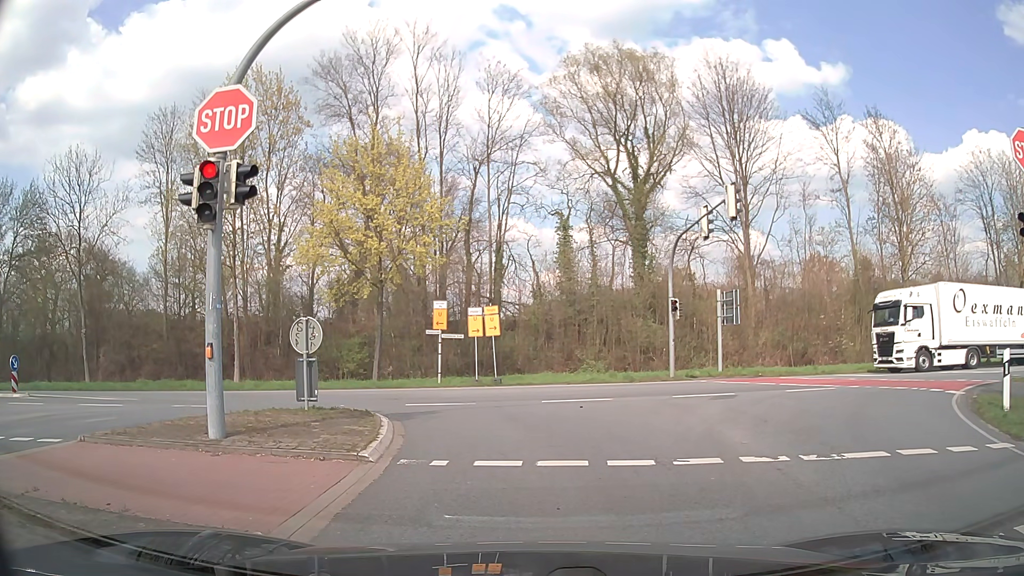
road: secondary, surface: asphalt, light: Day
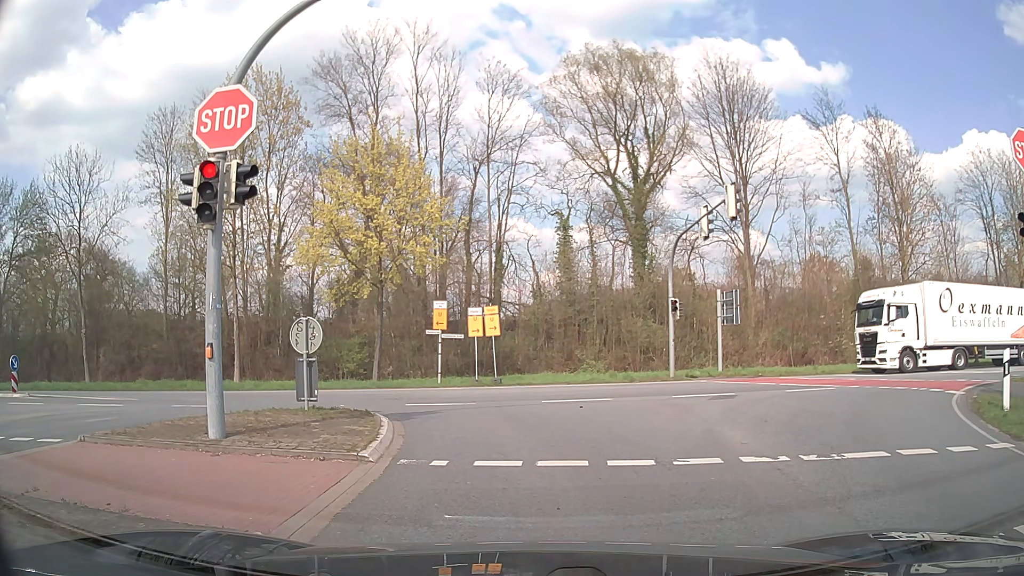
(0.0, 0.0) m; 0°
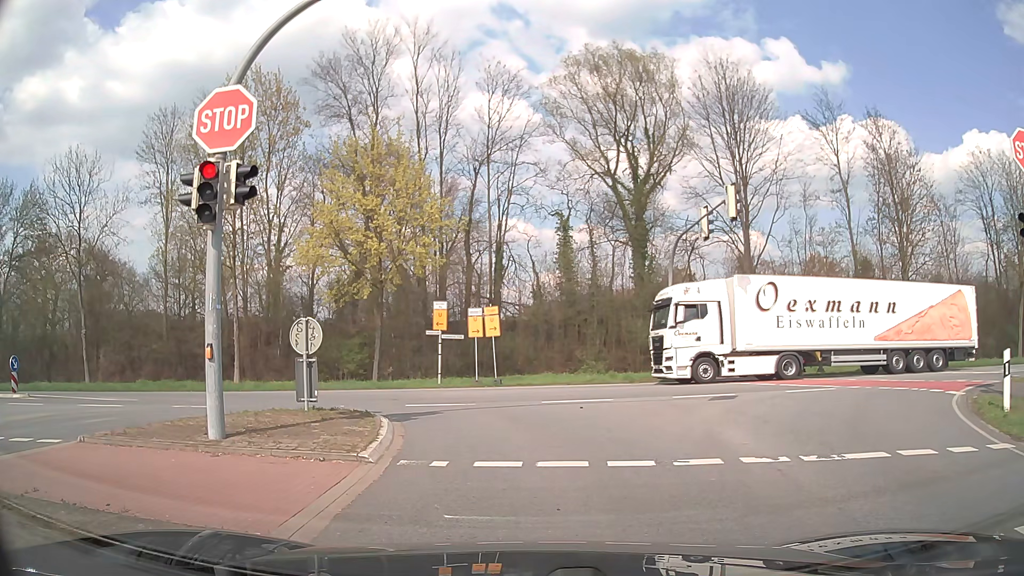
(0.0, 0.0) m; 0°
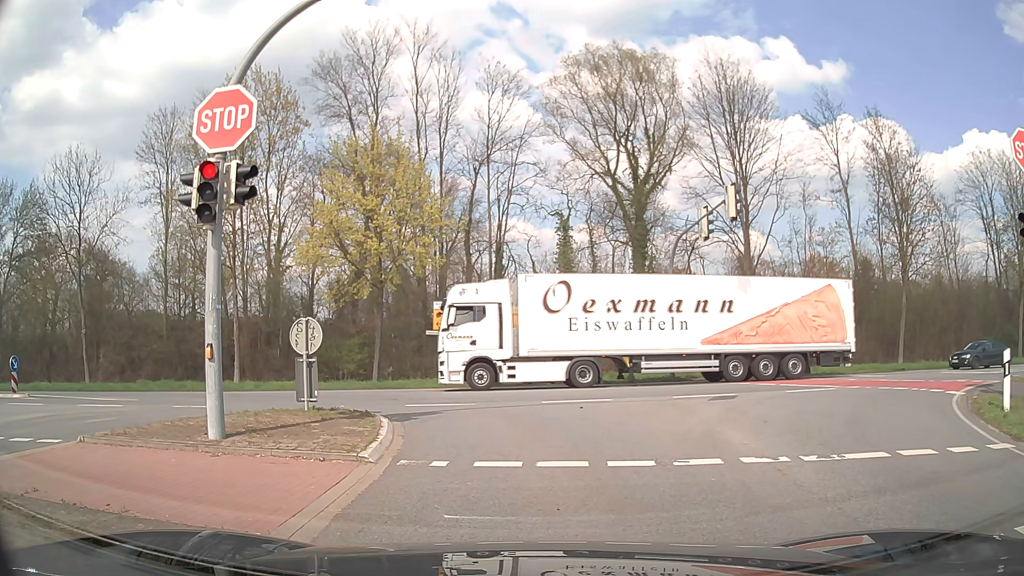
(0.0, 0.0) m; 0°
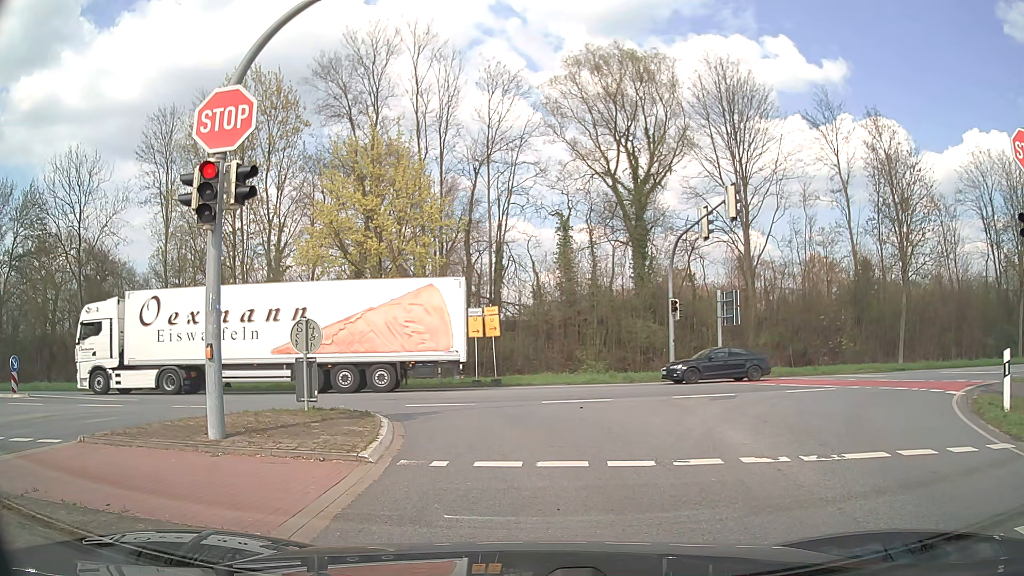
(0.0, 0.0) m; 0°
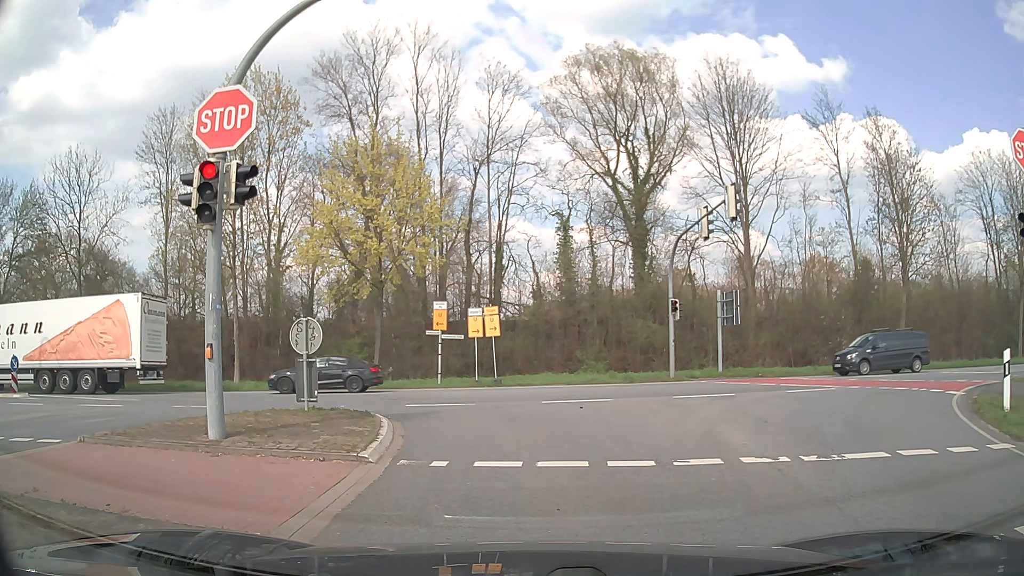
(0.0, 0.0) m; 0°
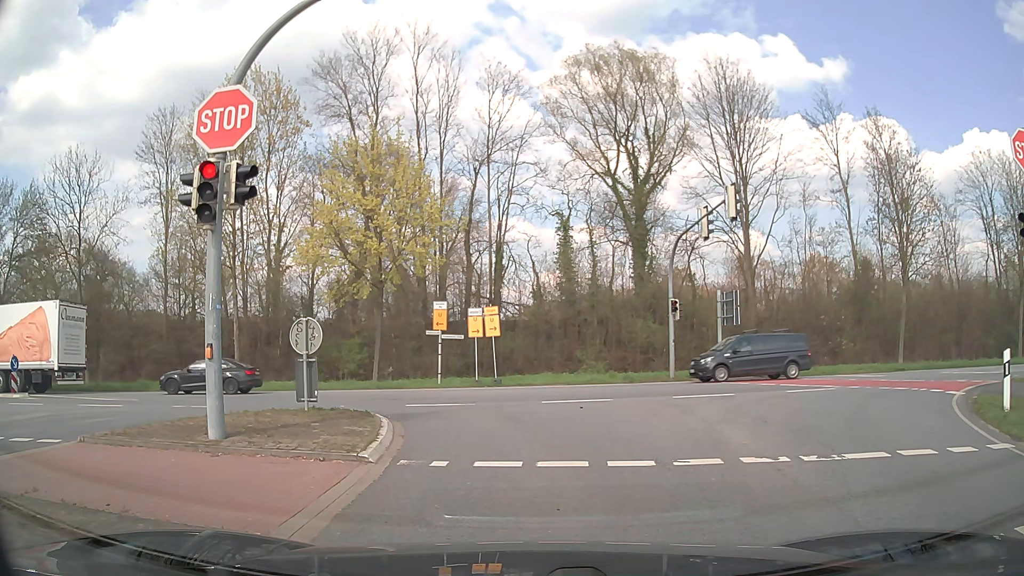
(0.0, 0.0) m; 0°
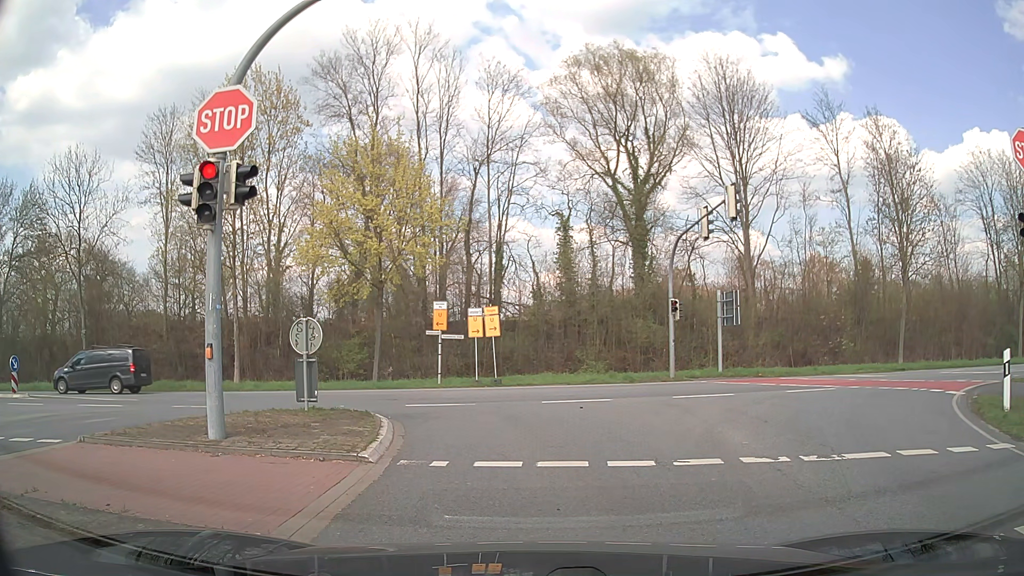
(0.0, 0.0) m; 0°
